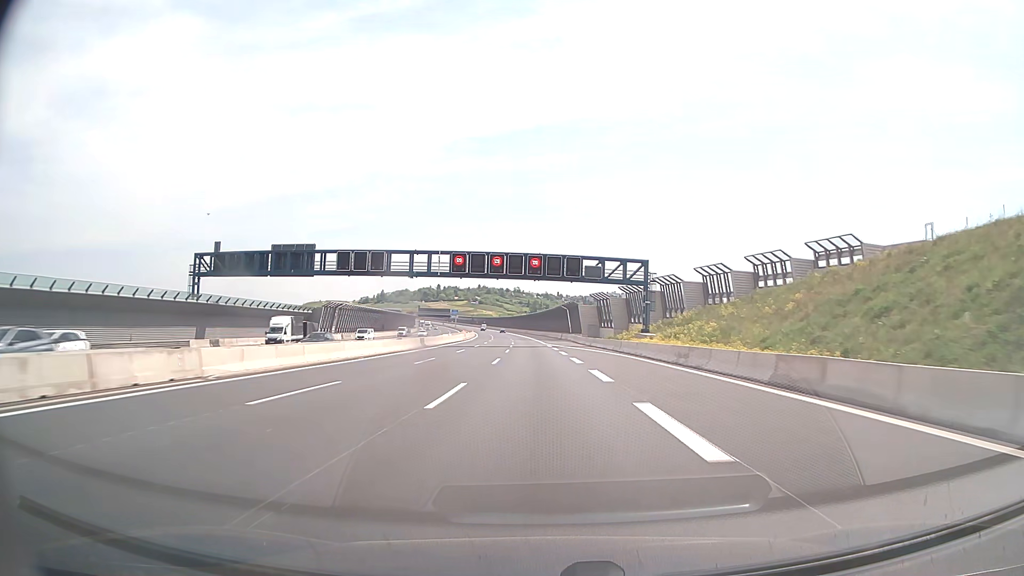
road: motorway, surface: asphalt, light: Day
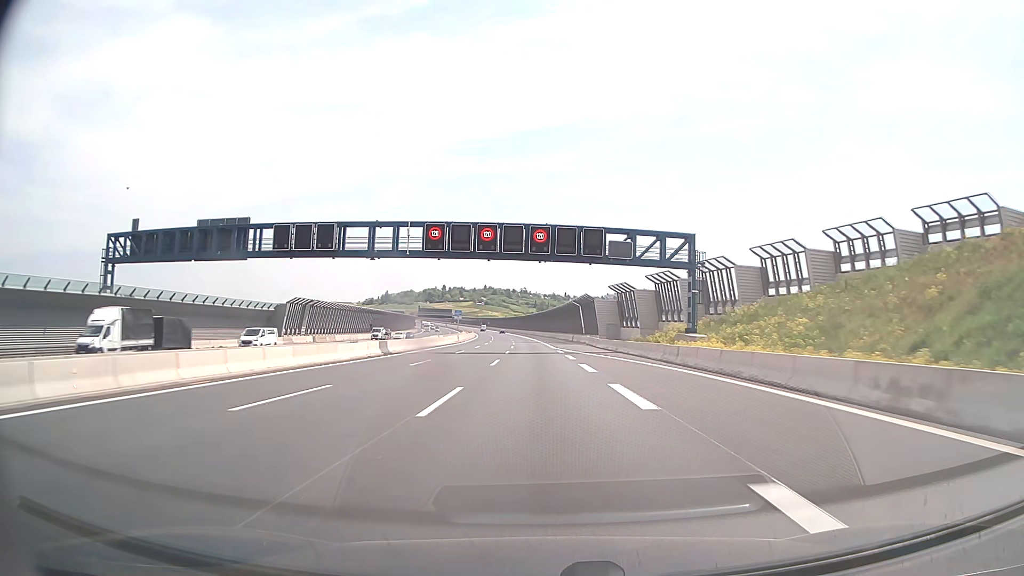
(-0.1, +19.0) m; -1°
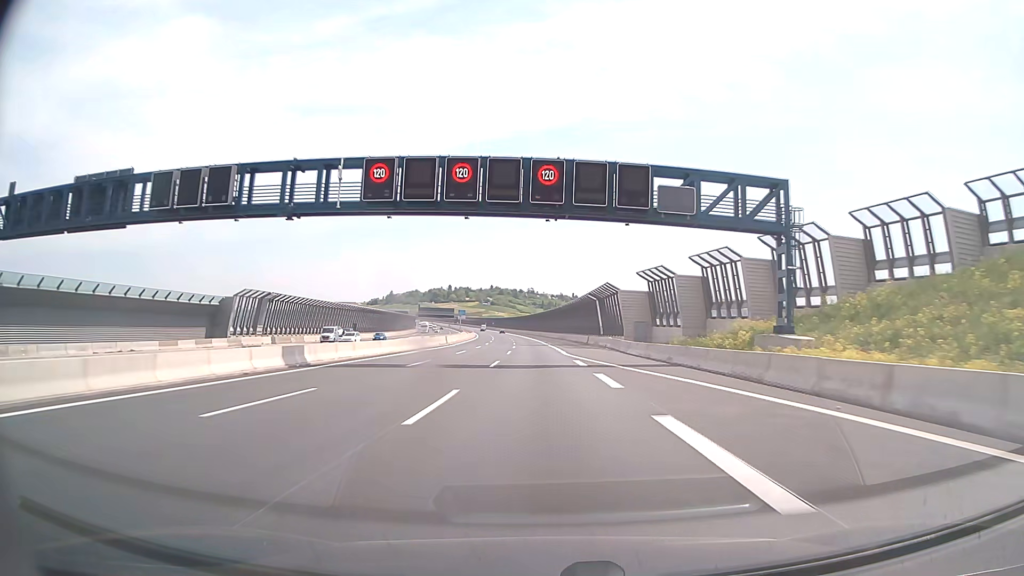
(-0.1, +19.0) m; -1°
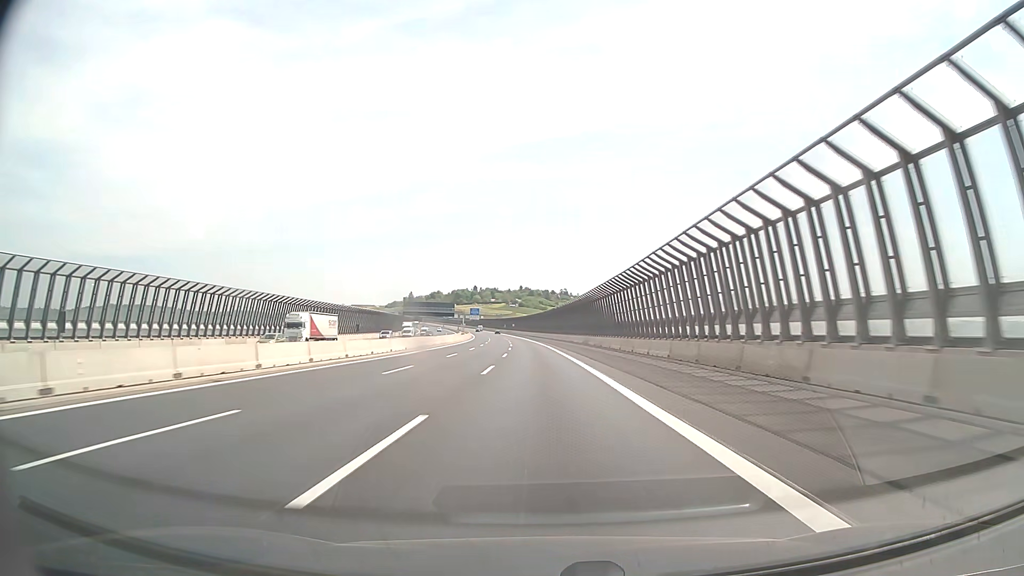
(-2.2, +94.9) m; -3°
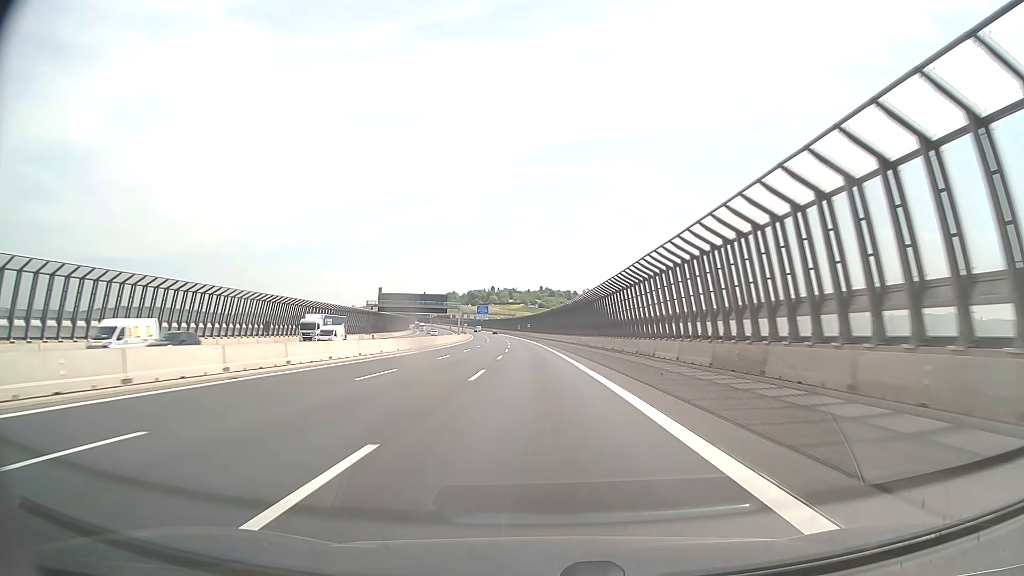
(-0.9, +56.9) m; -2°
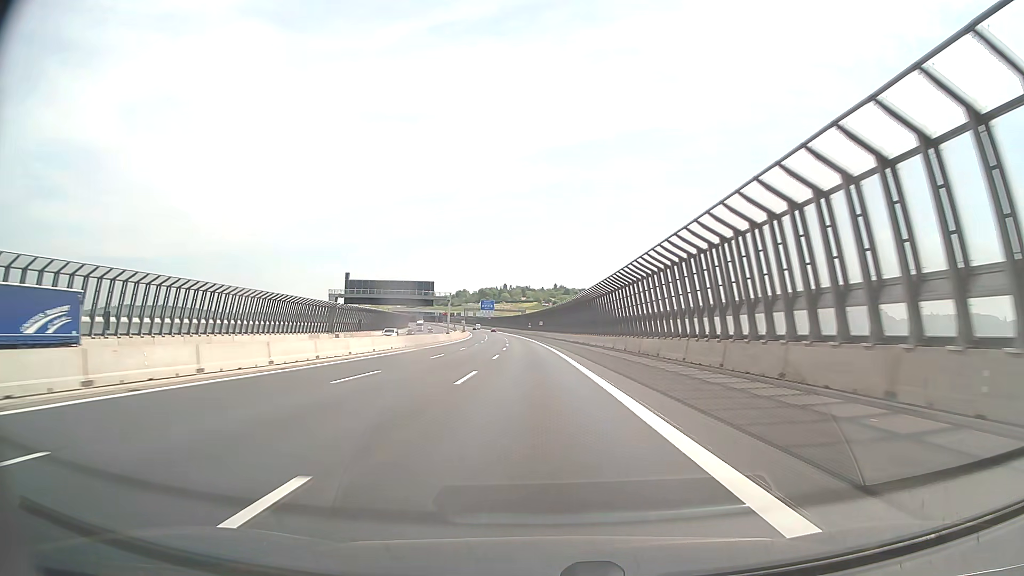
(-0.4, +37.9) m; -1°
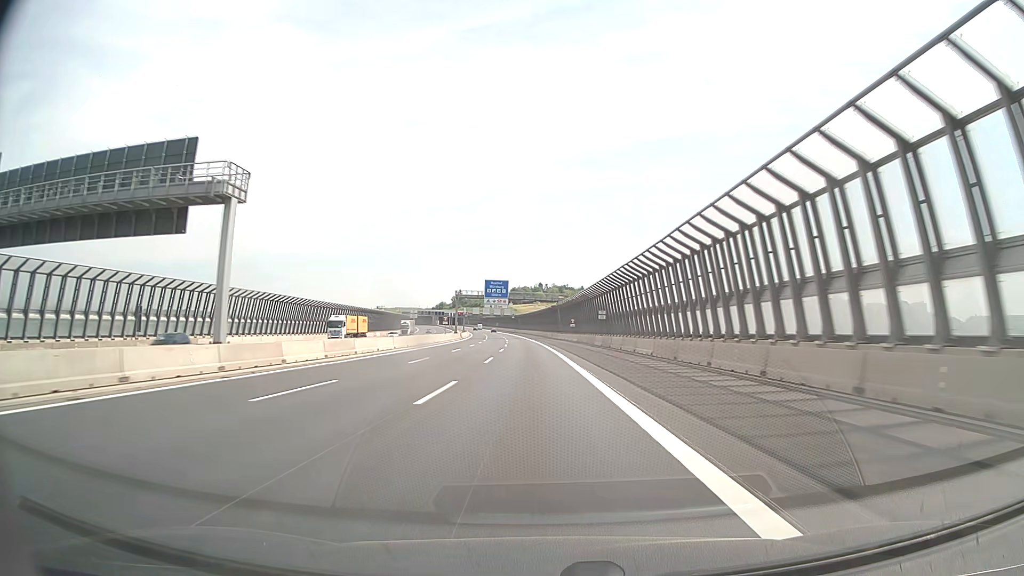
(-2.5, +94.9) m; -3°
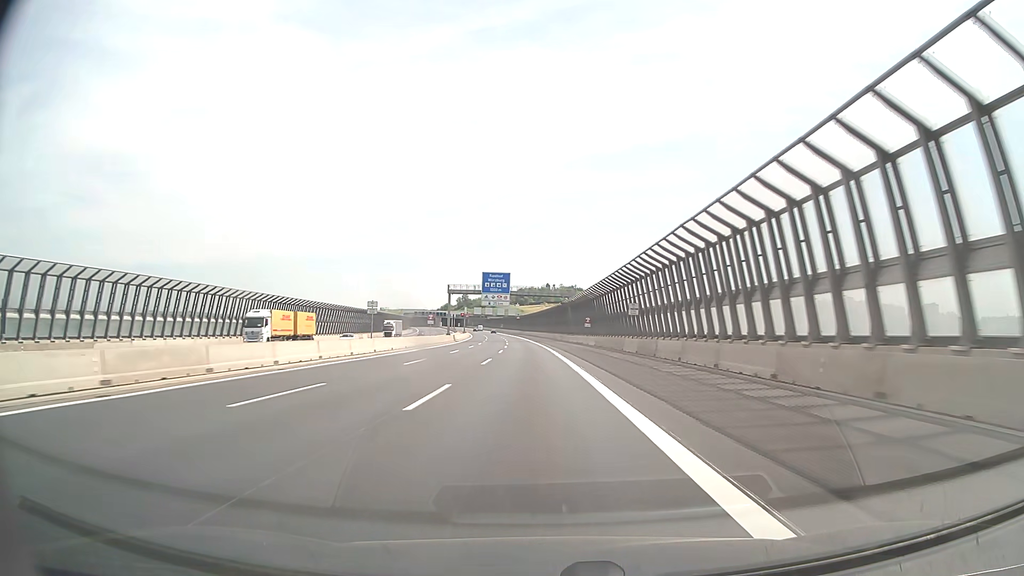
(-0.1, +19.0) m; -1°
